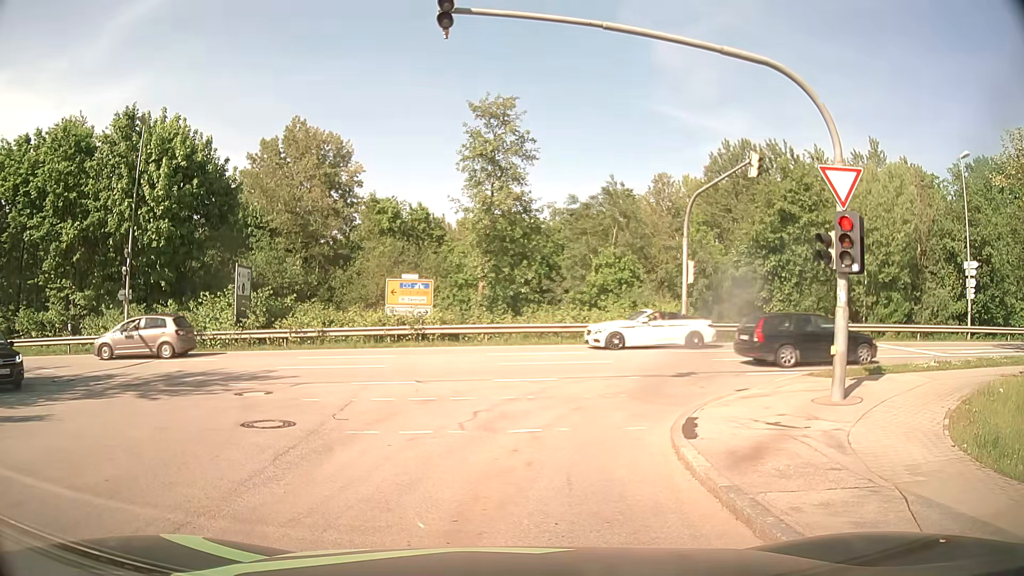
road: residential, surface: asphalt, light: Day
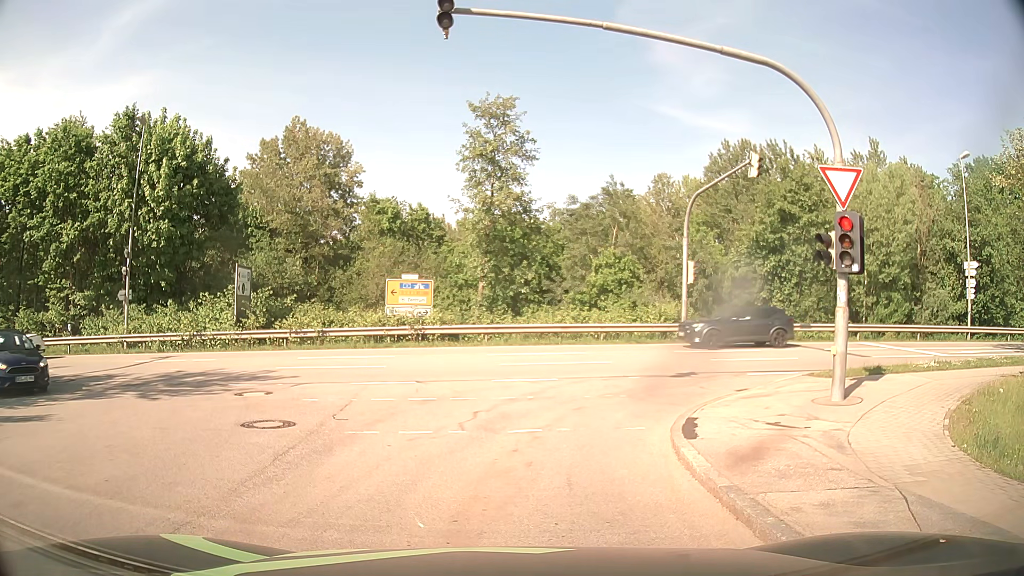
(0.0, +0.1) m; 0°
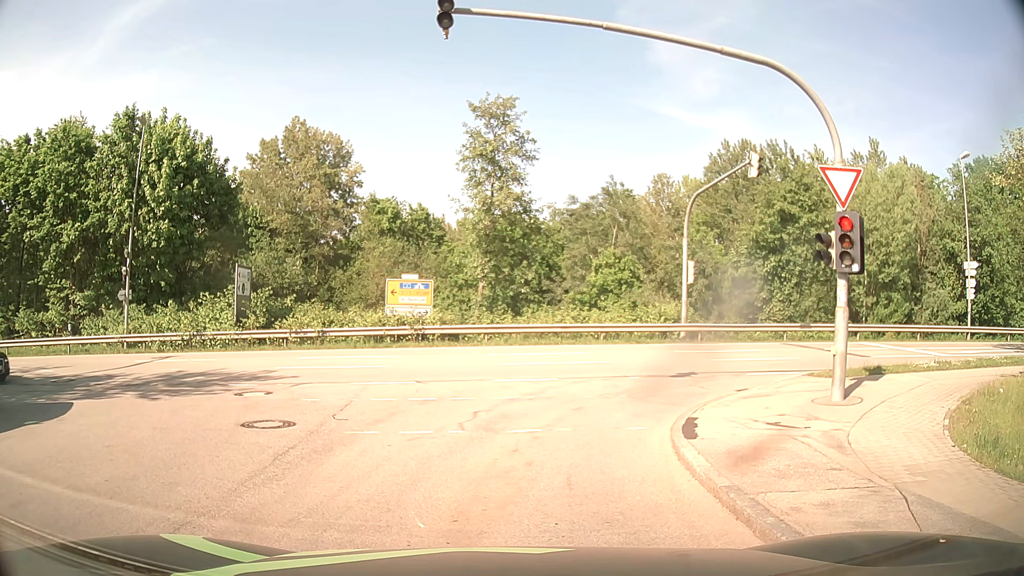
(0.0, 0.0) m; 0°
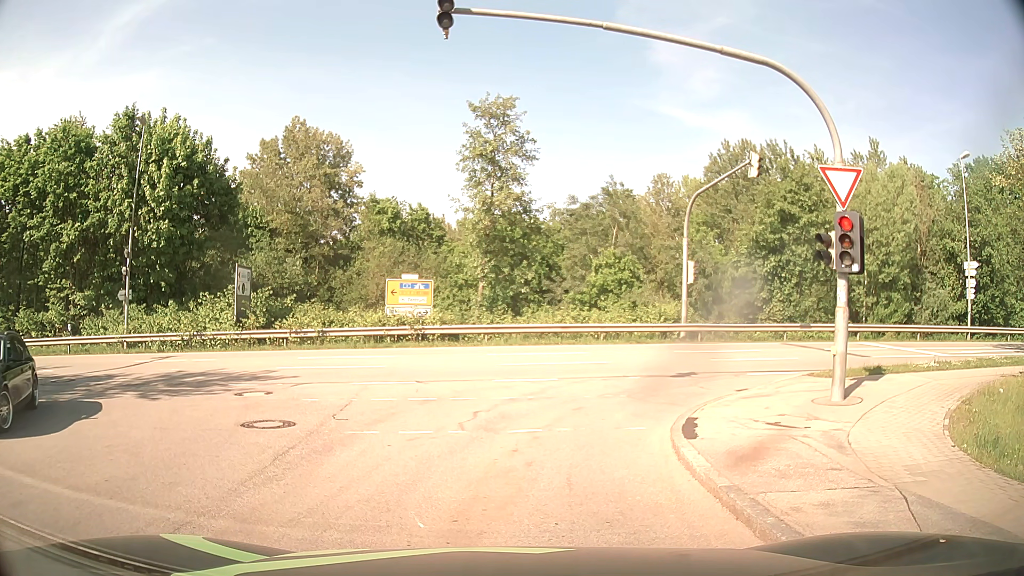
(0.0, 0.0) m; 0°
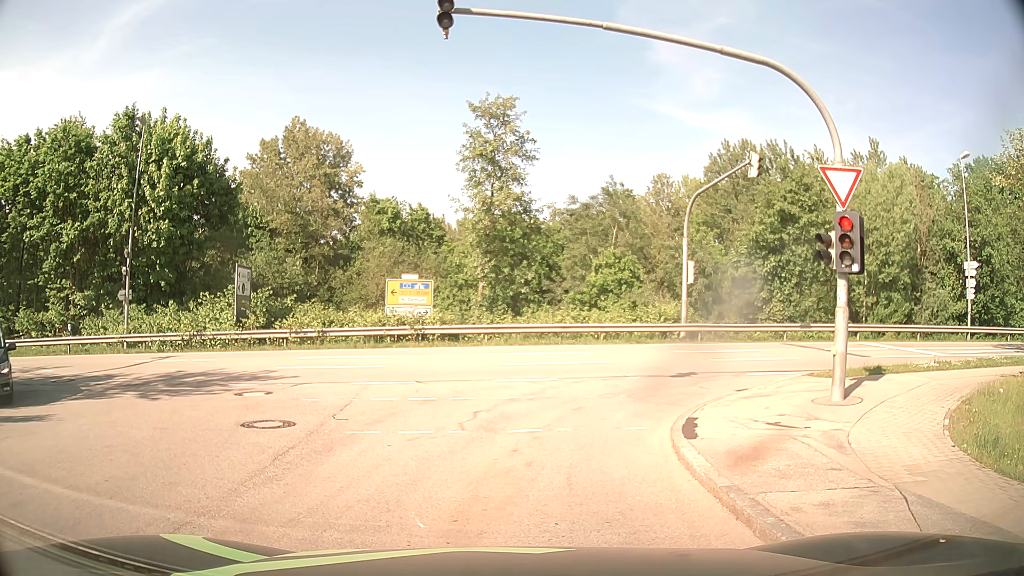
(0.0, 0.0) m; 0°
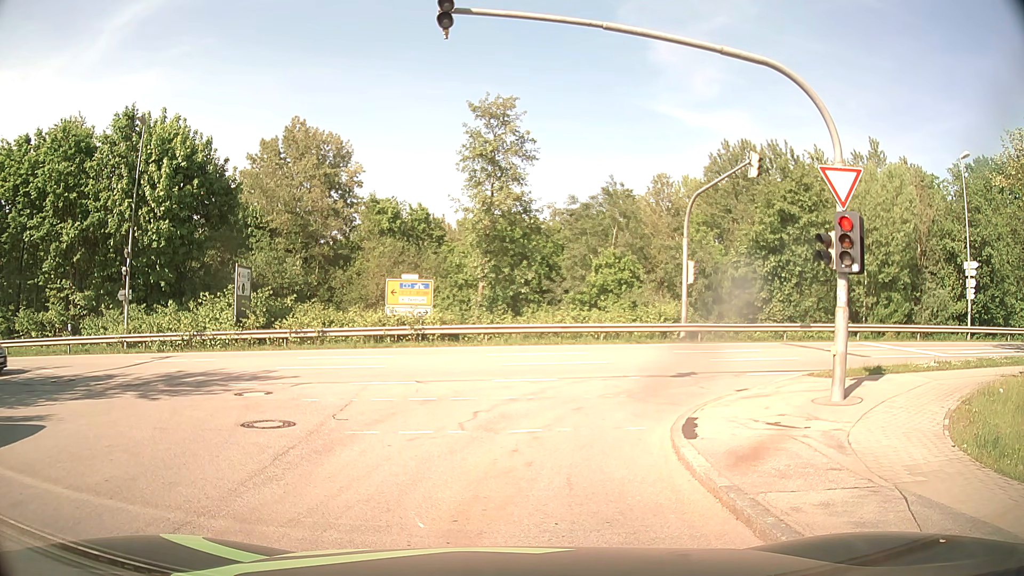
(0.0, 0.0) m; 0°
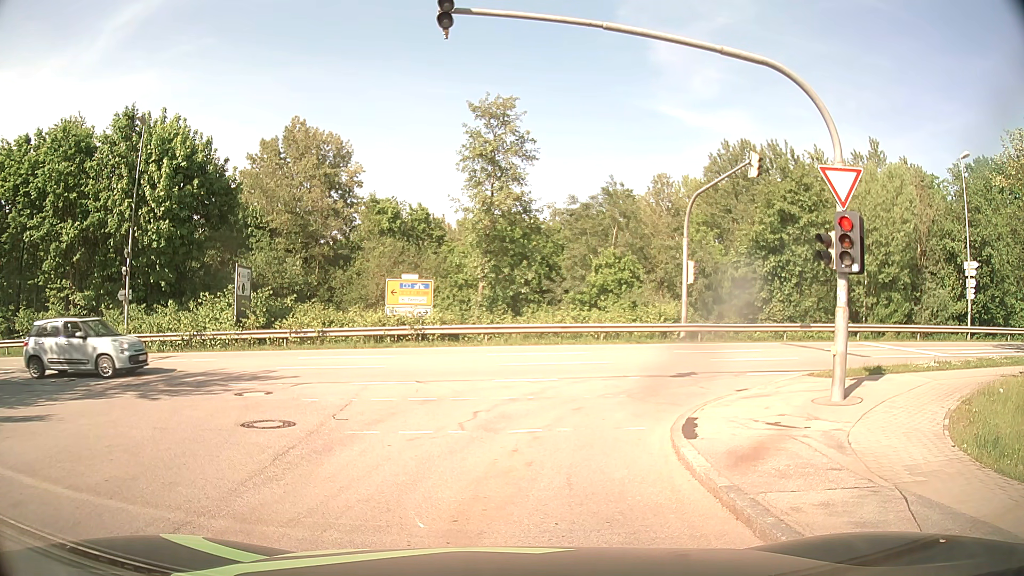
(0.0, 0.0) m; 0°
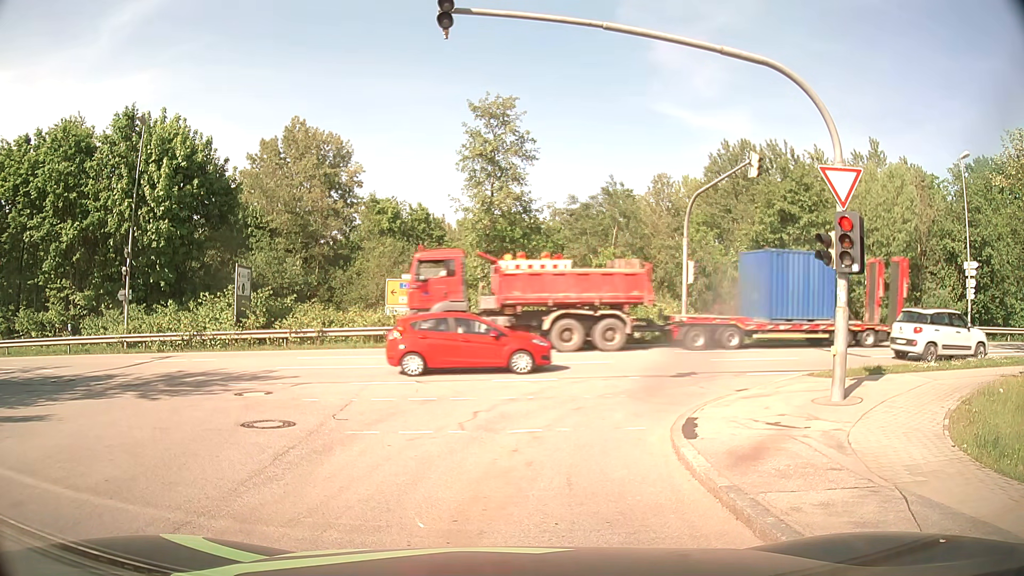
(0.0, 0.0) m; 0°
